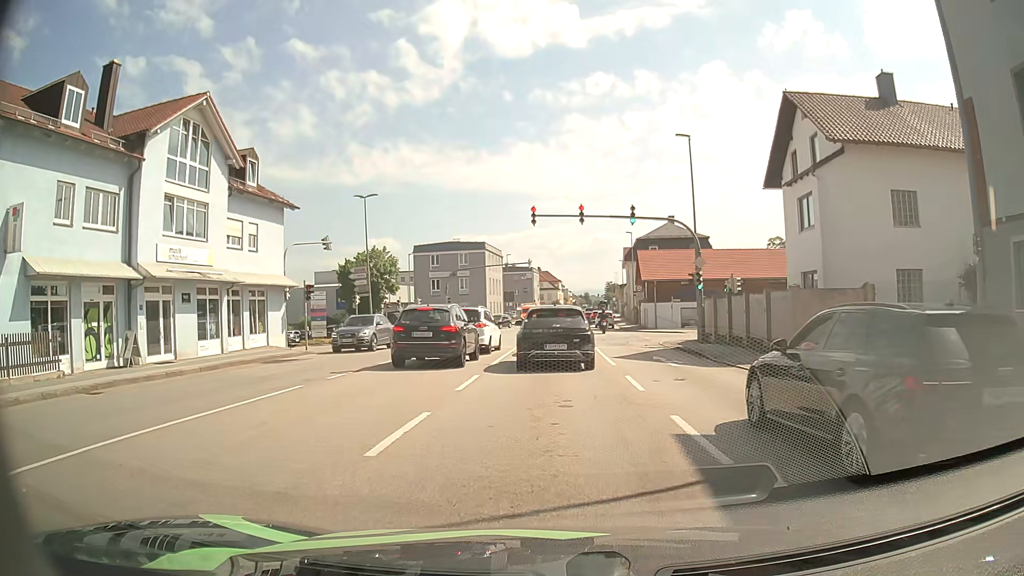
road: tertiary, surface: asphalt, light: Day
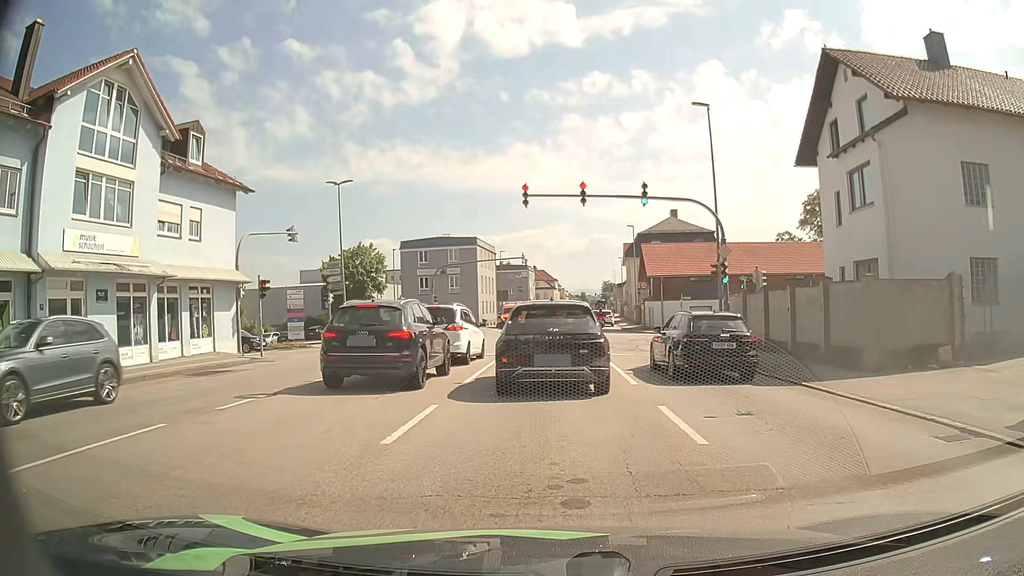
(0.0, +5.0) m; +2°
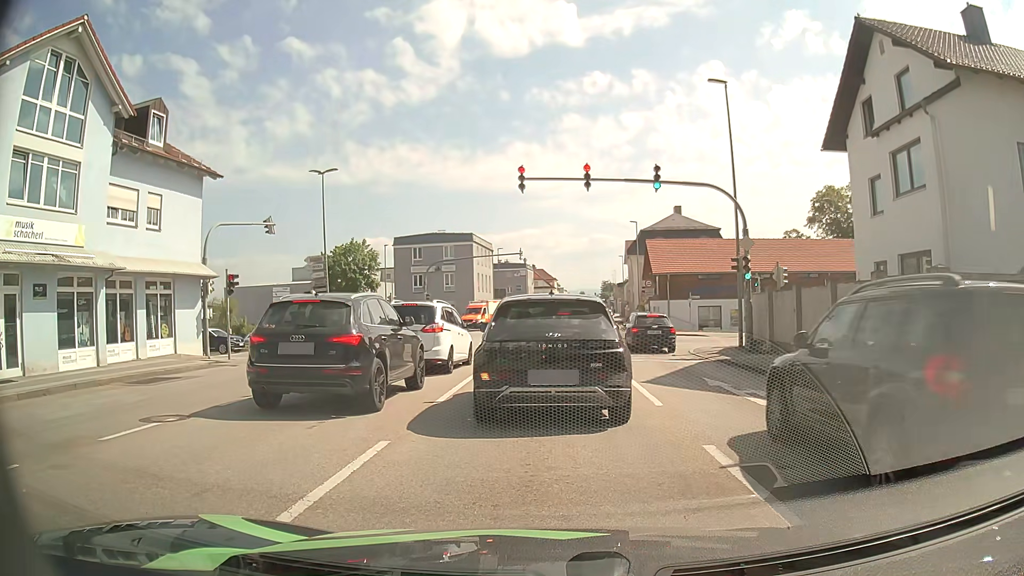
(-0.1, +2.9) m; +1°
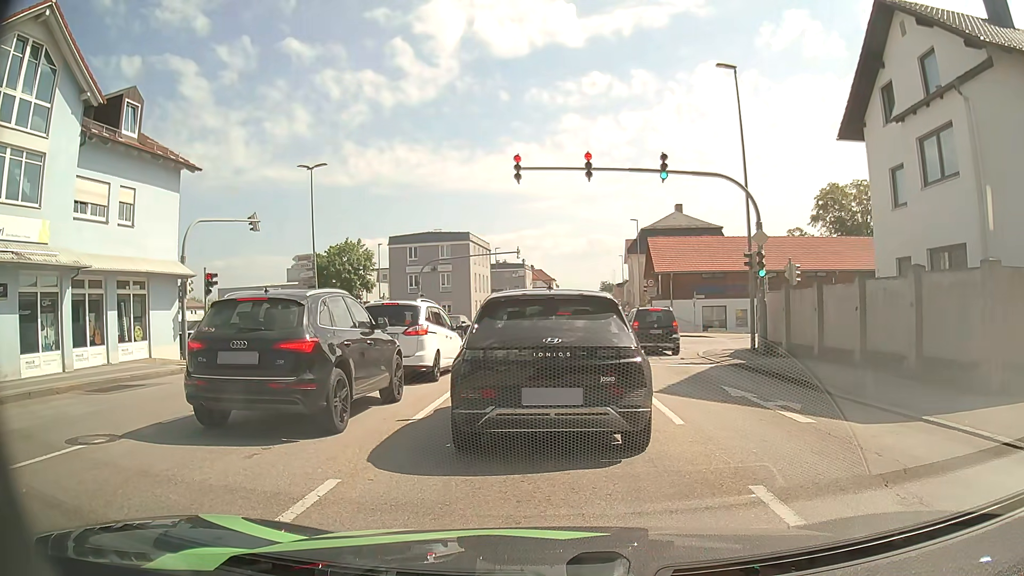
(0.0, +1.6) m; +1°
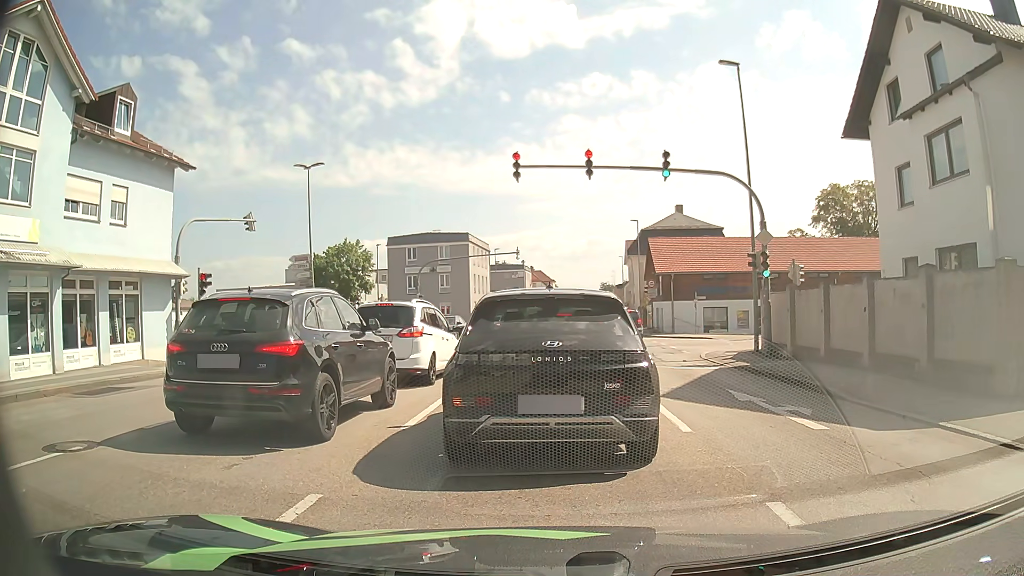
(0.0, +0.5) m; 0°
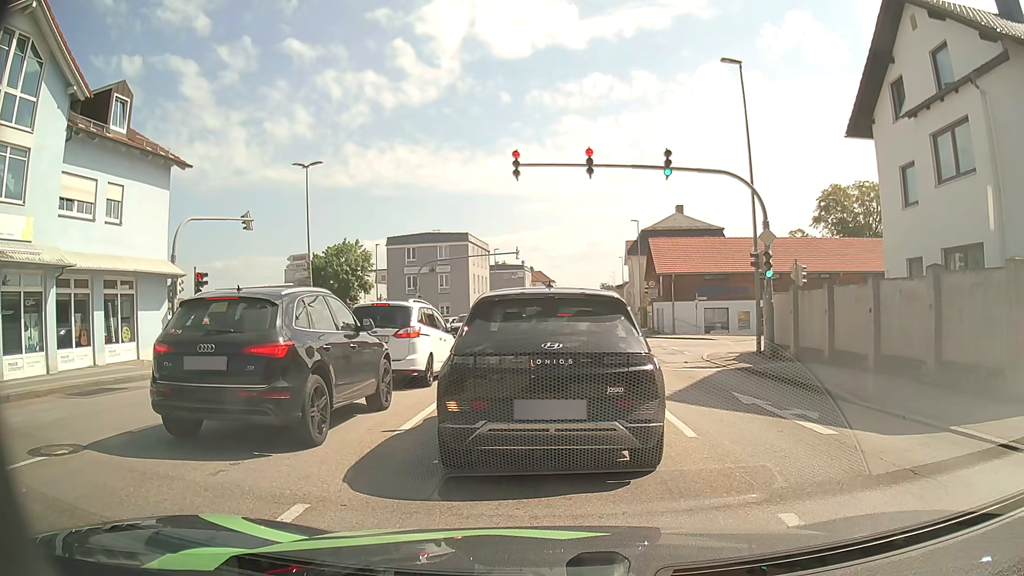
(0.0, +0.3) m; 0°
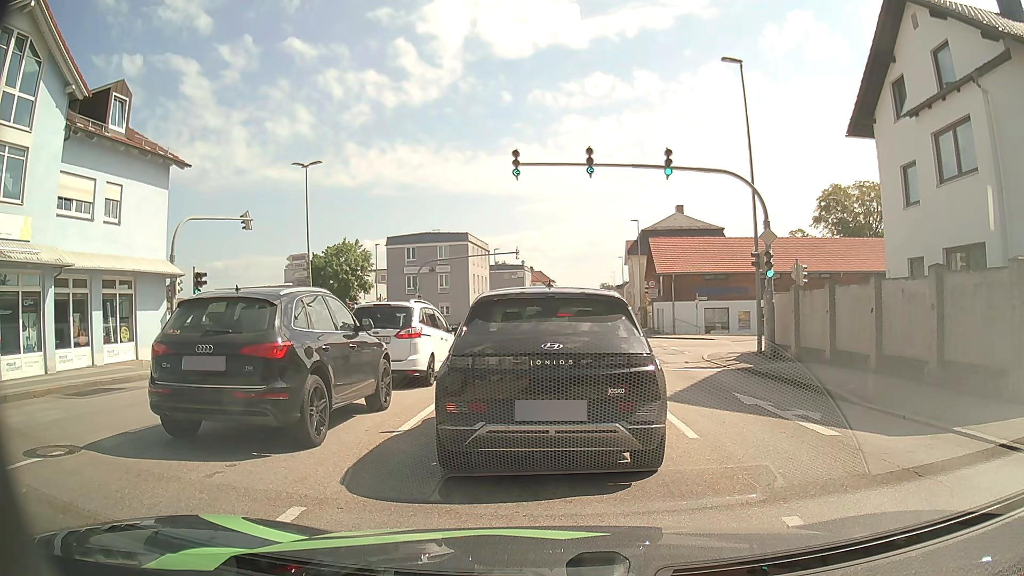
(0.0, +0.2) m; 0°
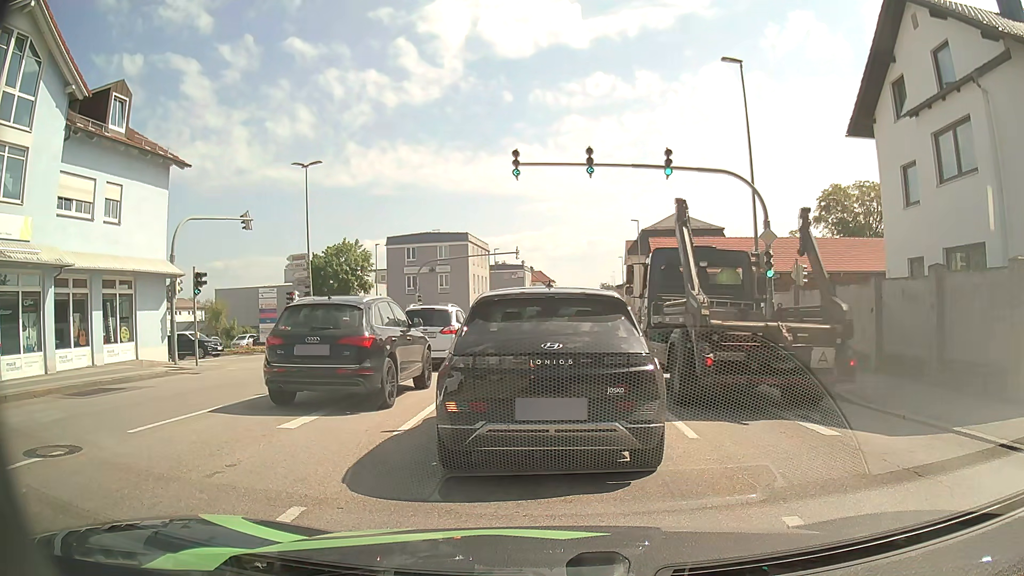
(0.0, 0.0) m; 0°
(0, +10) (0, +20) (-1, +30) (-5, +39) (-14, +44) (-24, +44) (-34, +44) (-44, +43) (-54, +42) (-64, +42) m
